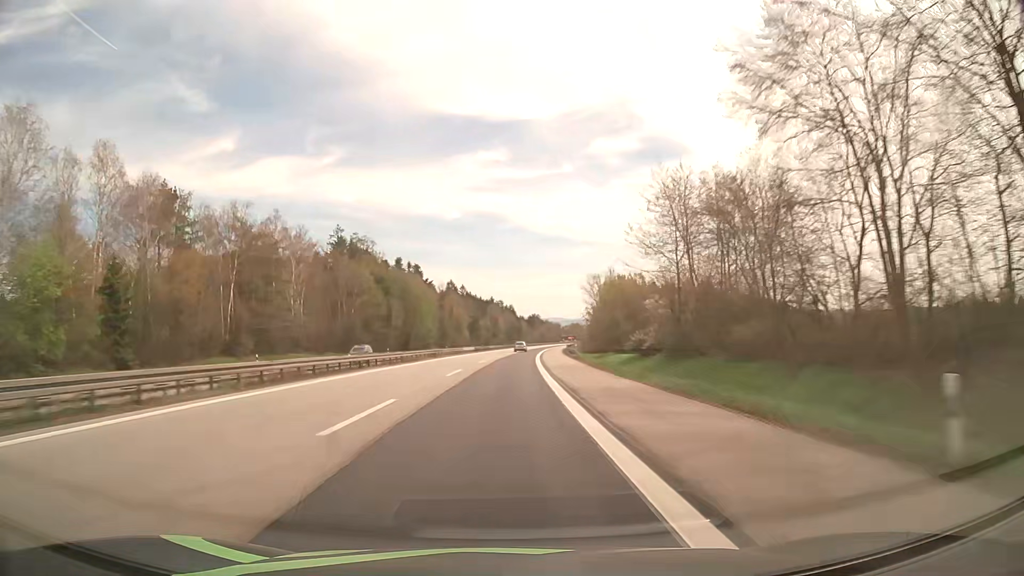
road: motorway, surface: asphalt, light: Day
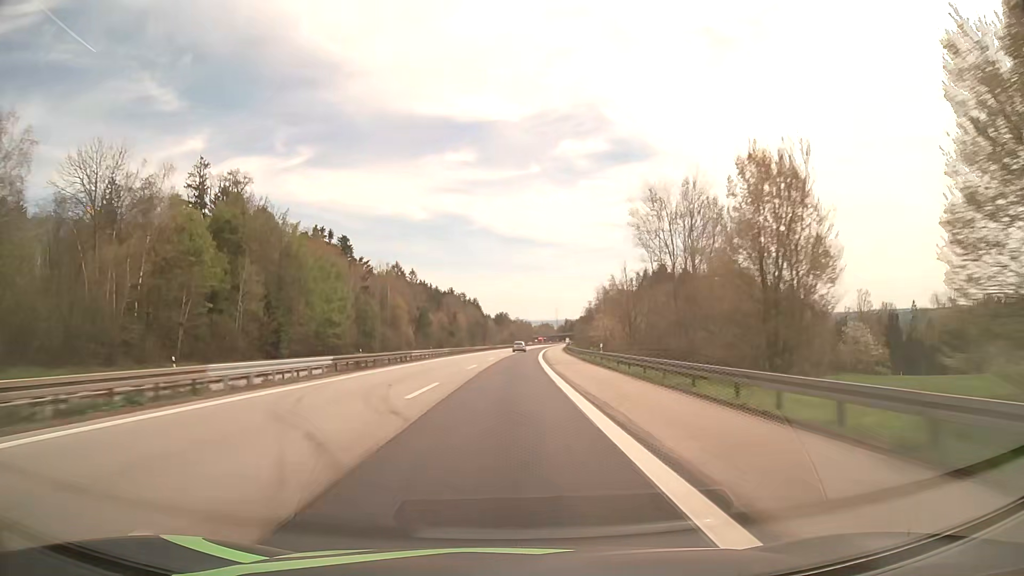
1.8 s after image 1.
(+1.7, +65.0) m; +3°
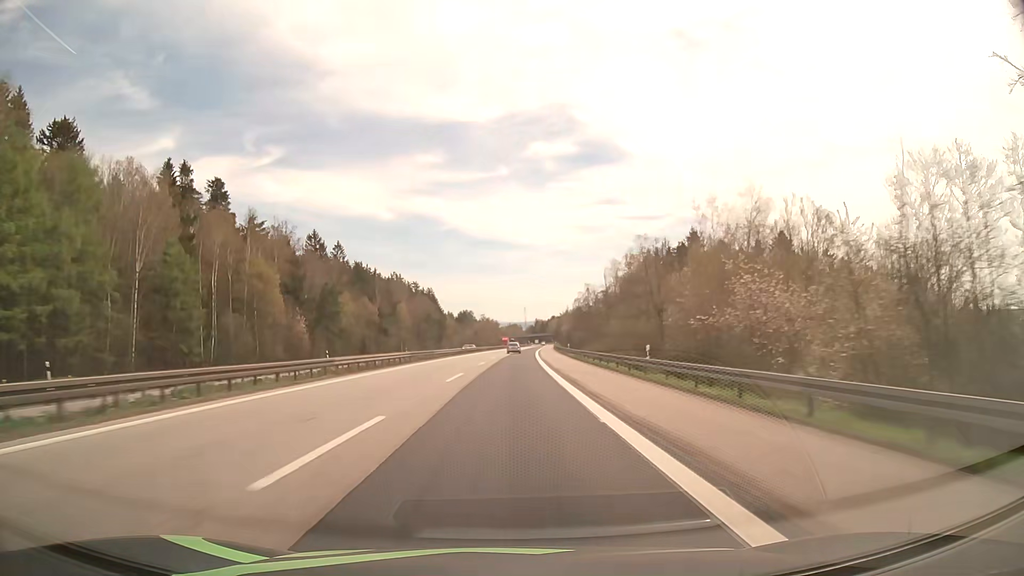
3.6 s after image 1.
(+1.5, +63.6) m; +3°
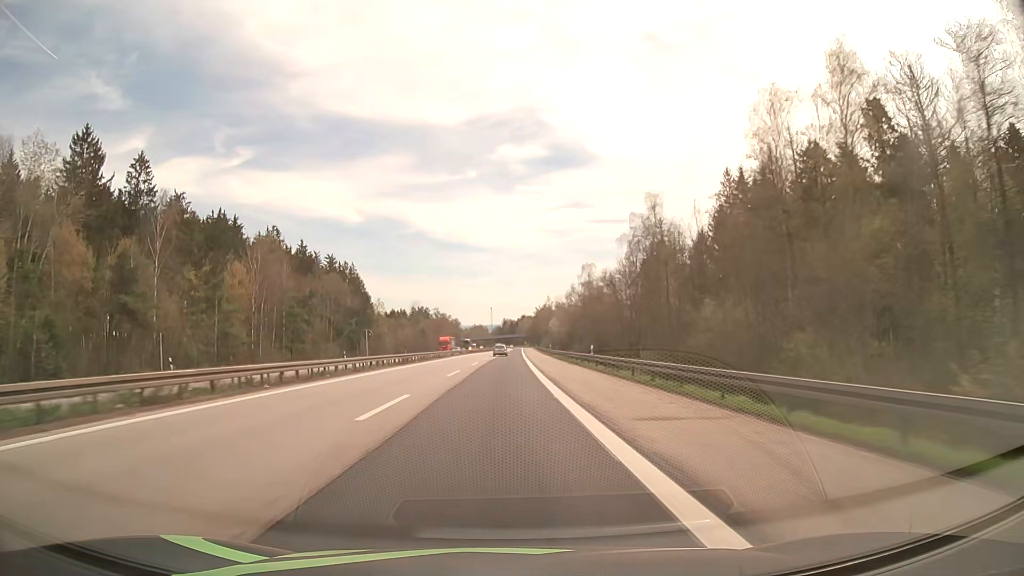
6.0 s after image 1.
(+2.4, +83.9) m; +3°
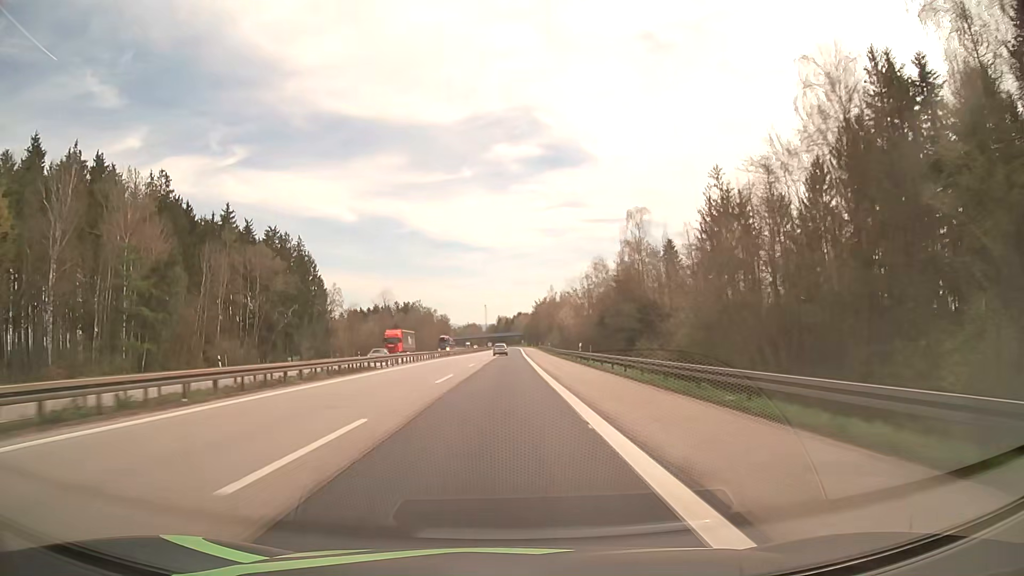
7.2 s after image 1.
(+0.2, +41.9) m; +1°
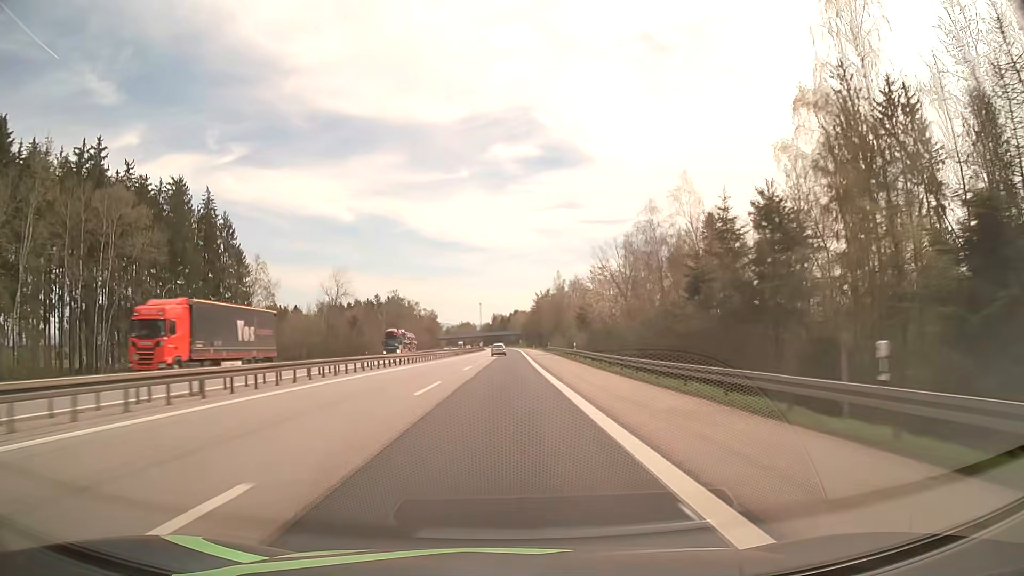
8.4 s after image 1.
(+0.1, +41.8) m; 0°
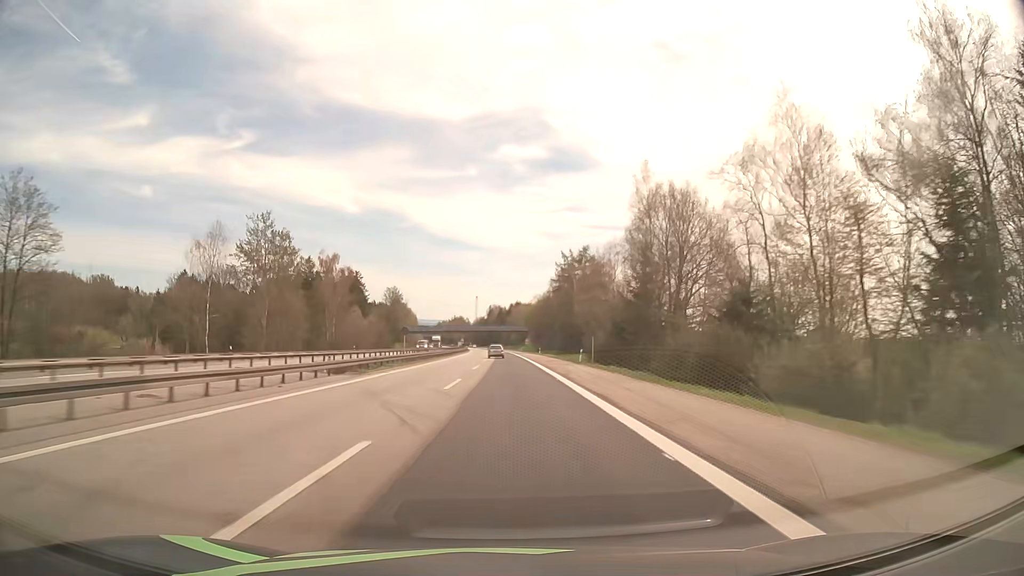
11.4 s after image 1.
(+0.5, +104.7) m; 0°
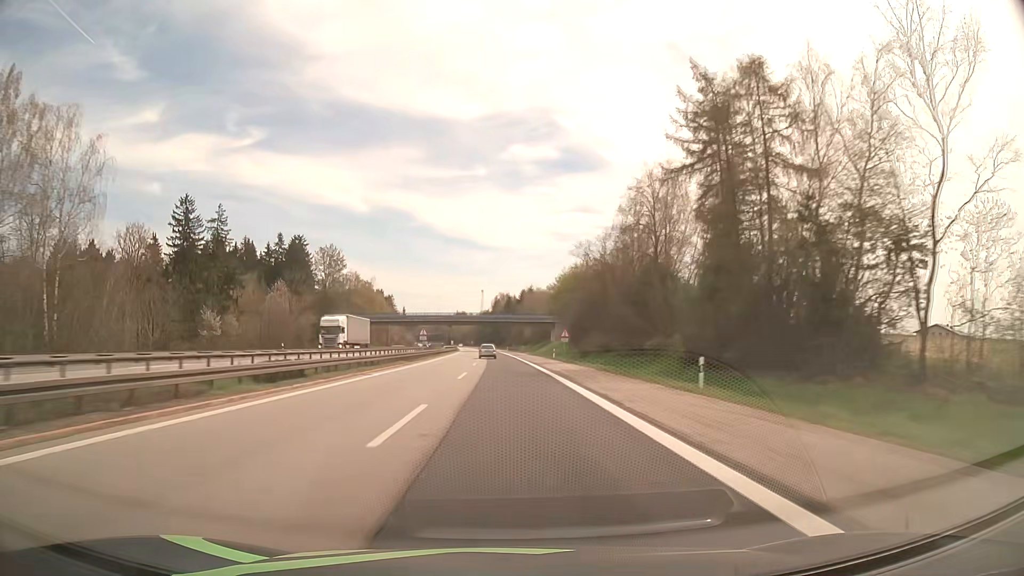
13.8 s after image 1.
(-0.4, +84.1) m; -1°
(0, +10) (0, +20) (0, +30) (0, +40) (0, +50) (-1, +60) (-1, +70) (-1, +80) (-1, +90) (-2, +100) m
